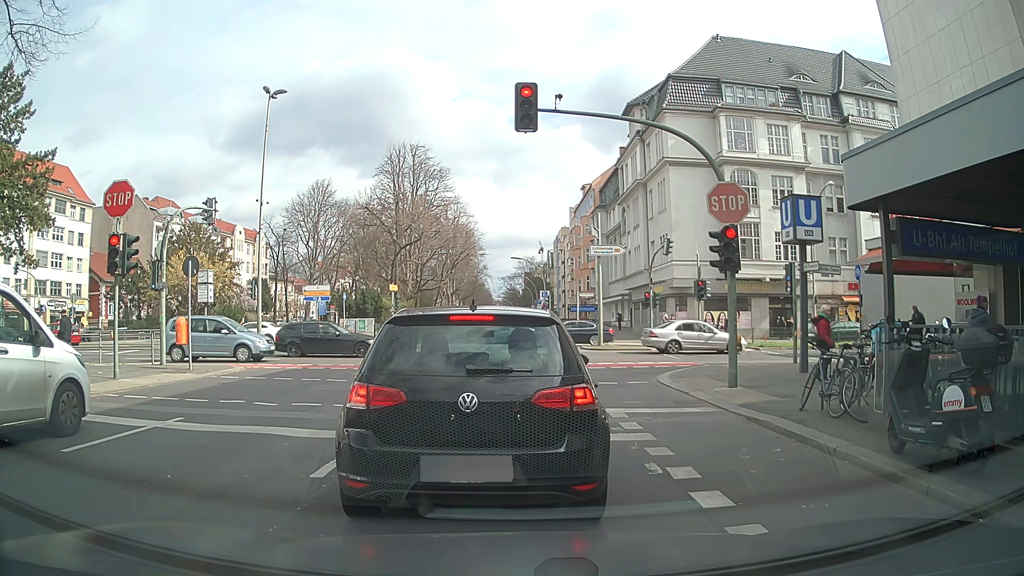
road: secondary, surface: asphalt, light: Day
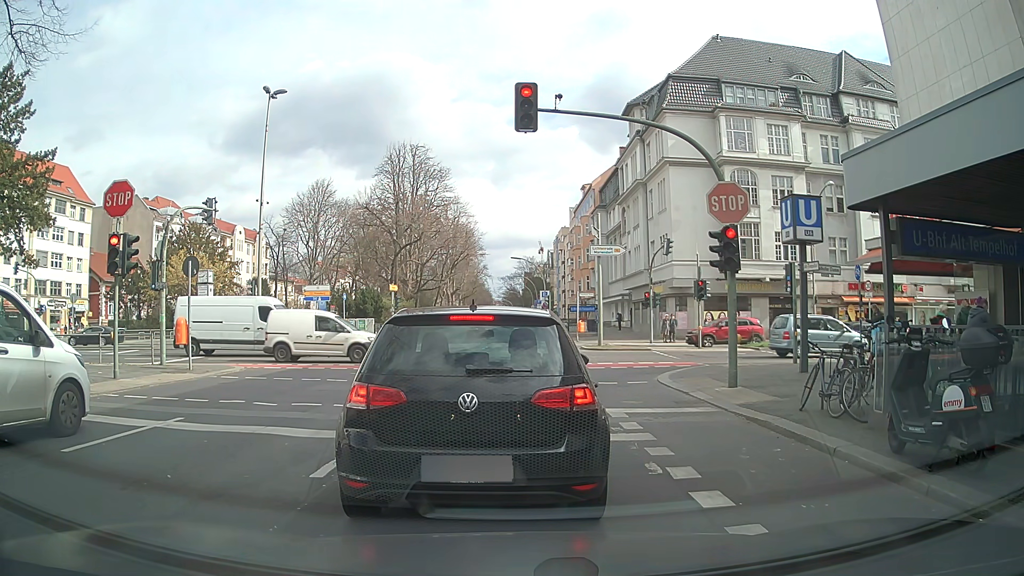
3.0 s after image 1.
(0.0, 0.0) m; 0°
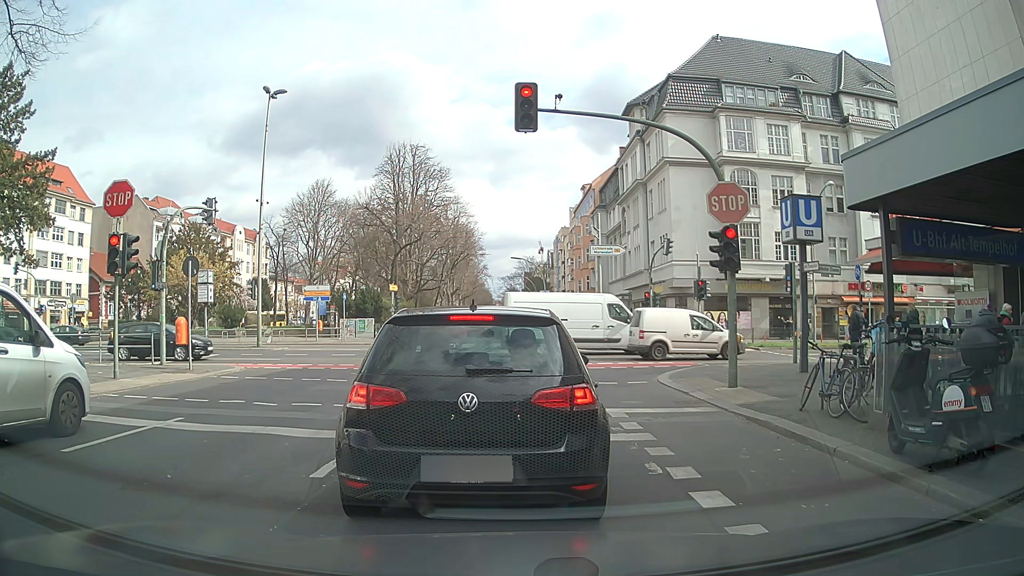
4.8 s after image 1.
(0.0, 0.0) m; 0°
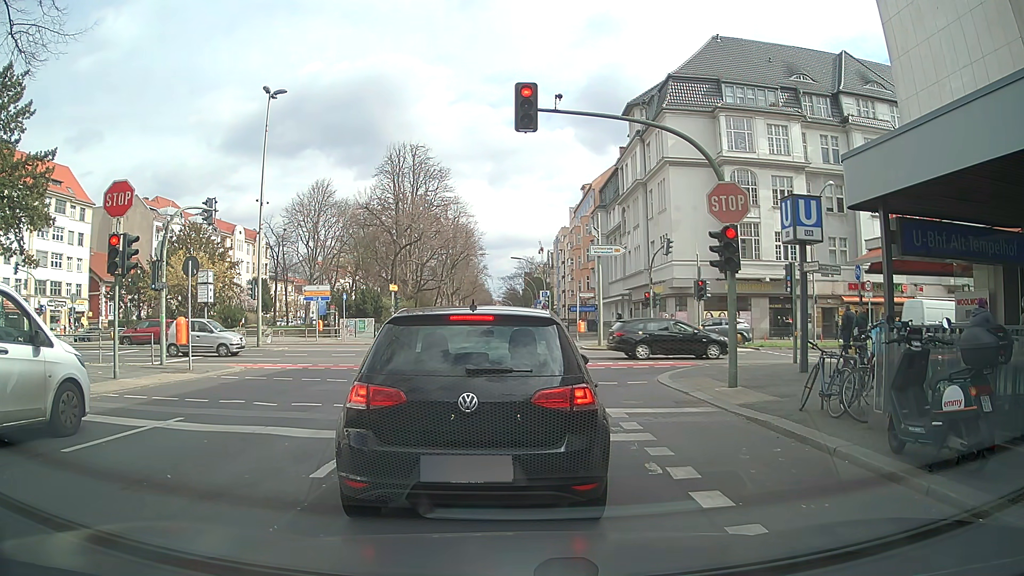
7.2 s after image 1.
(0.0, 0.0) m; 0°
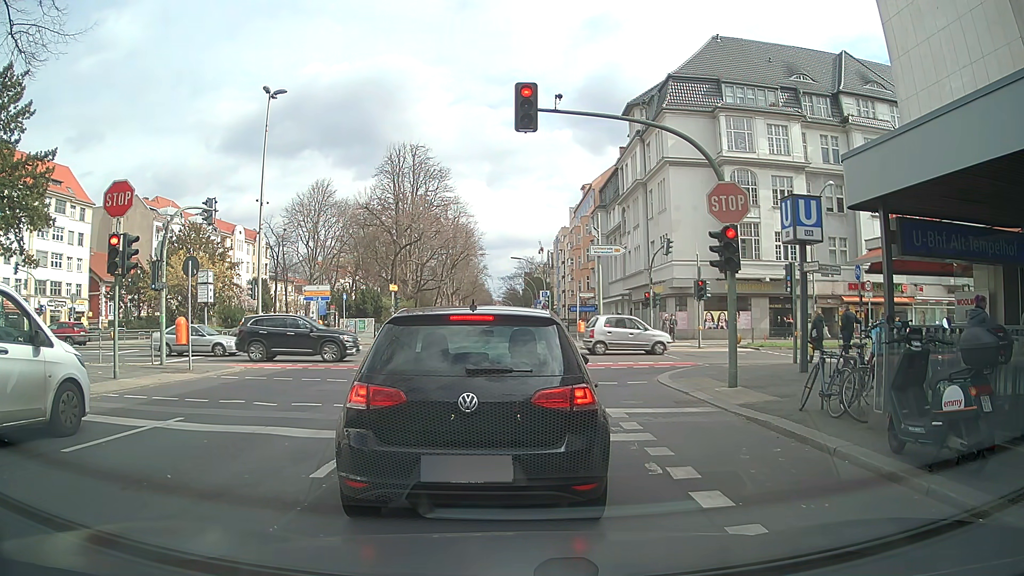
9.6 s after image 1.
(0.0, 0.0) m; 0°
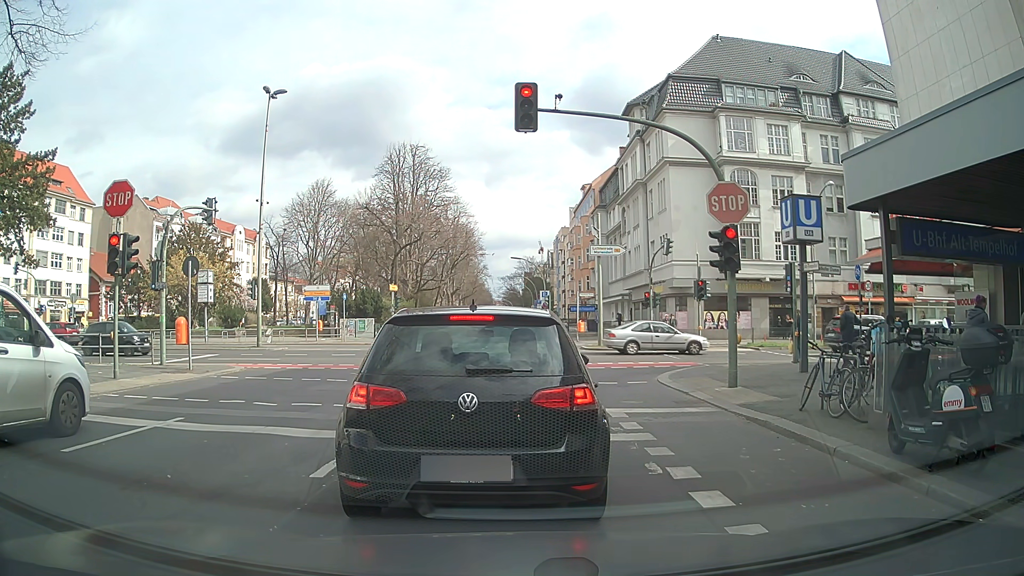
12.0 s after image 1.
(0.0, 0.0) m; 0°
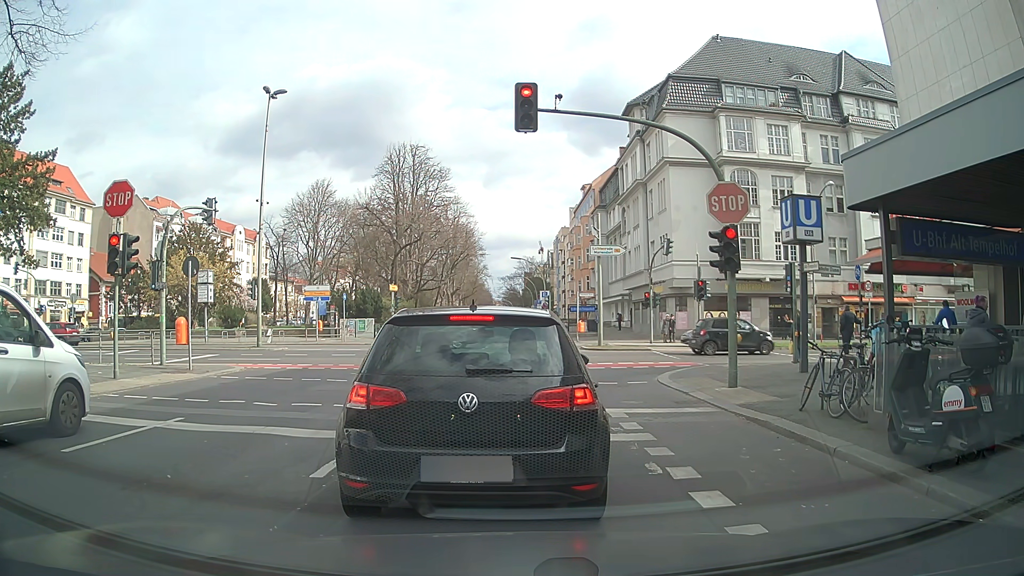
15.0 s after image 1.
(0.0, 0.0) m; 0°
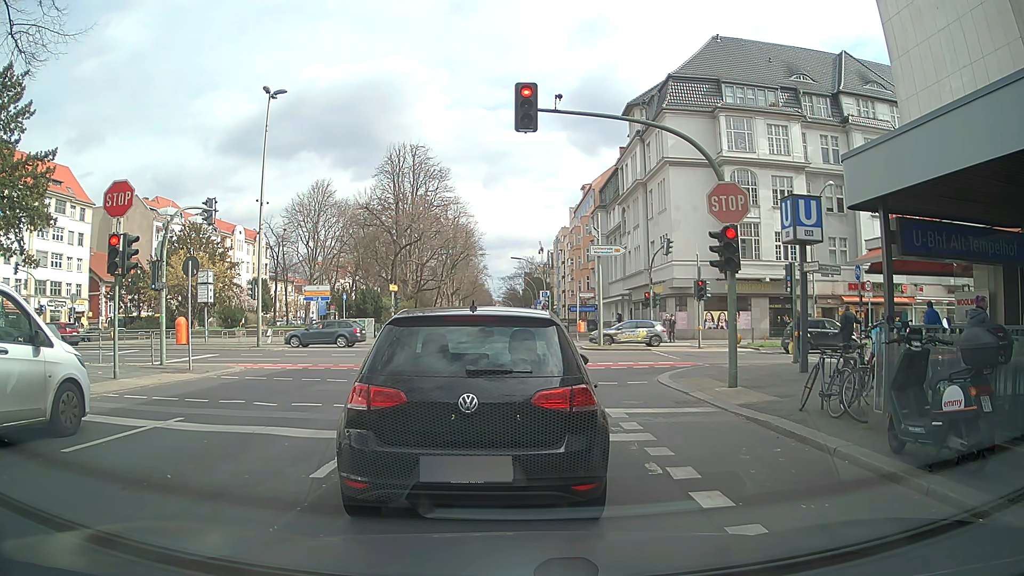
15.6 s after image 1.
(0.0, 0.0) m; 0°
